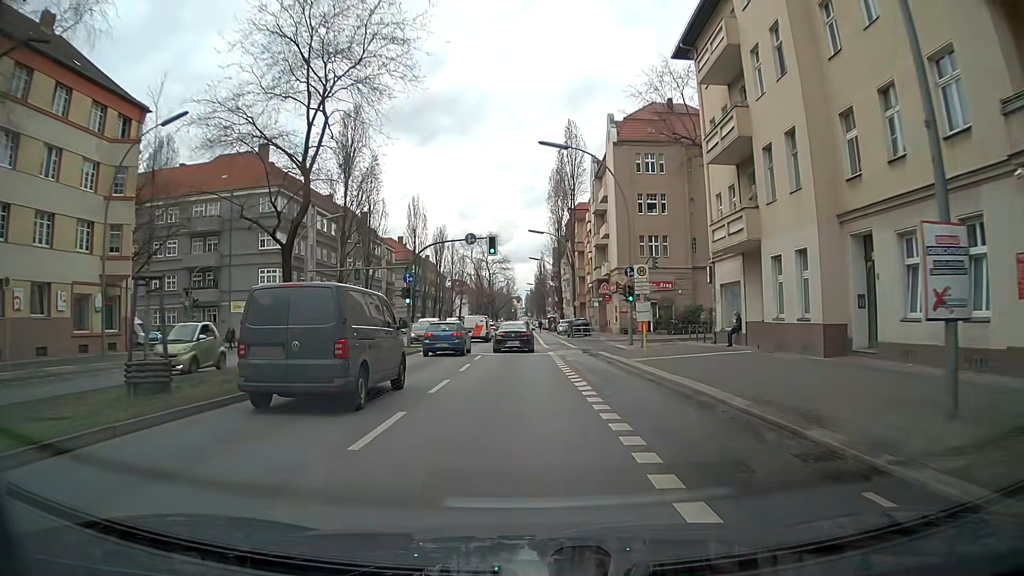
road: secondary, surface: asphalt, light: Day
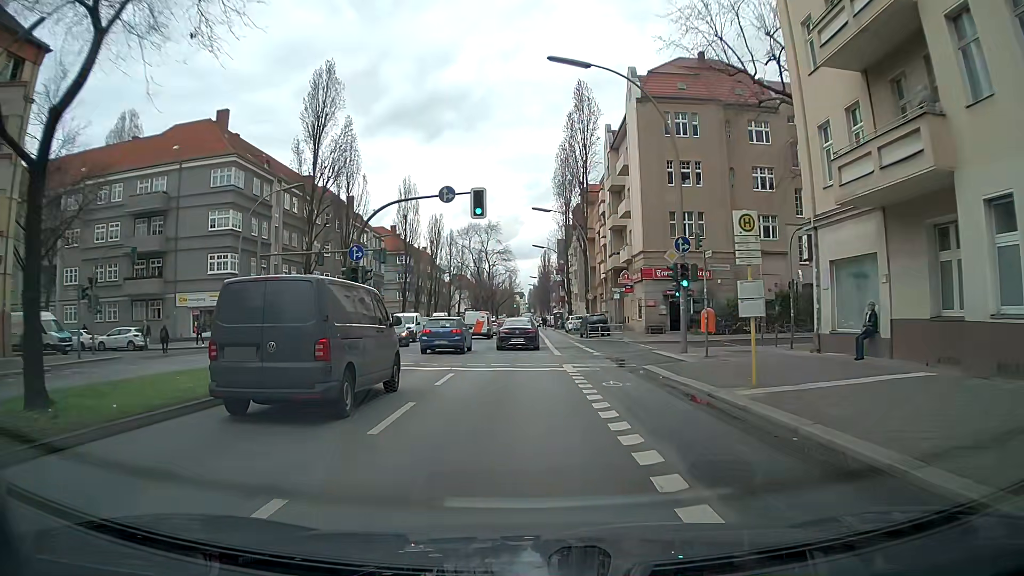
(+0.1, +11.2) m; 0°
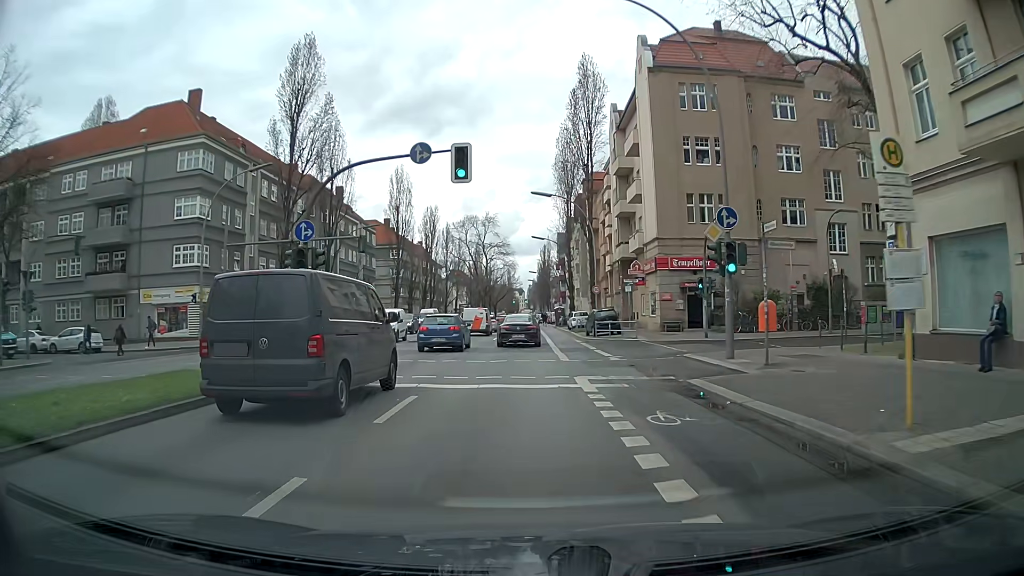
(0.0, +5.5) m; +1°
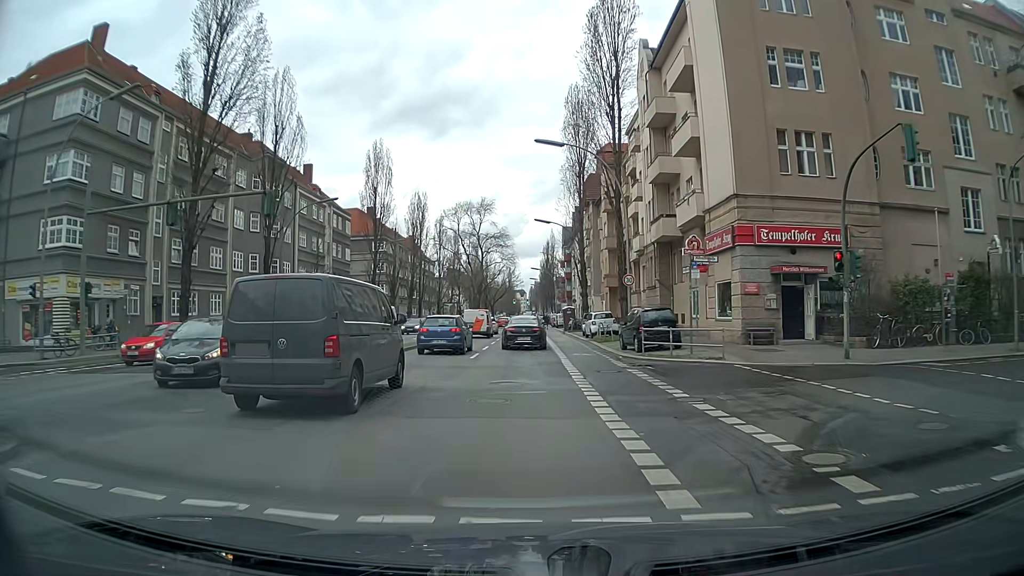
(-0.1, +15.4) m; -1°
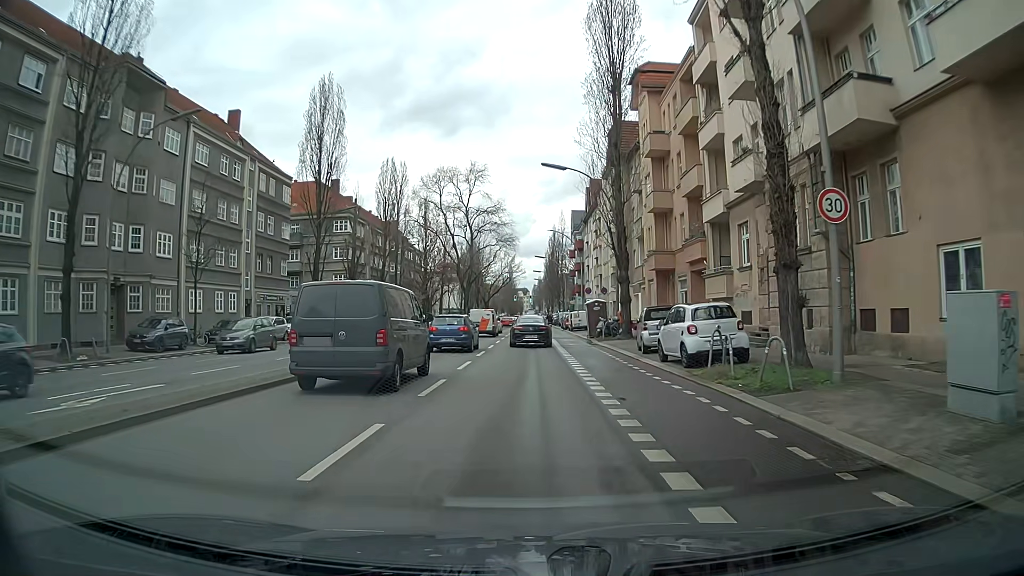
(0.0, +23.2) m; 0°
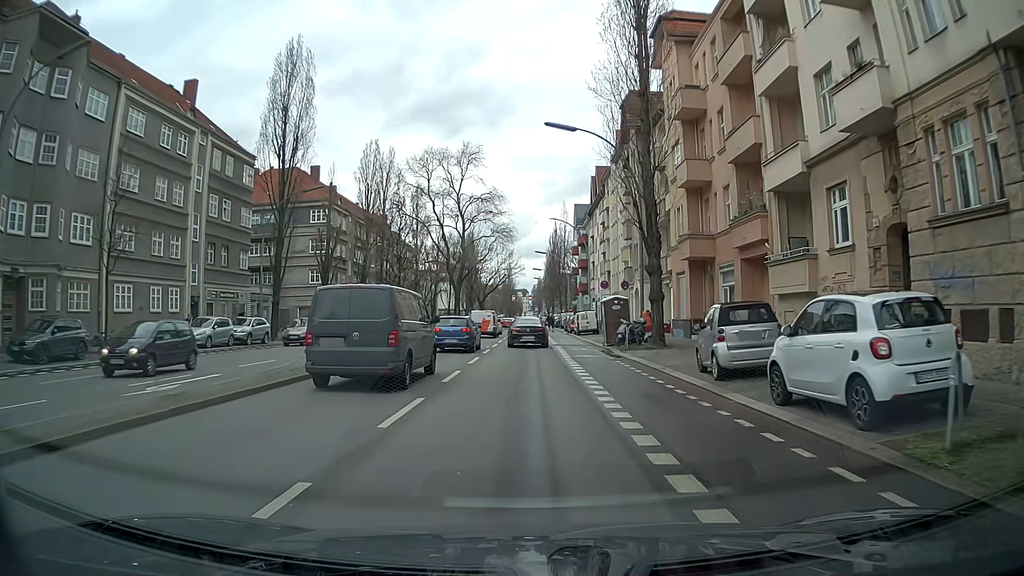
(-0.1, +9.1) m; -1°
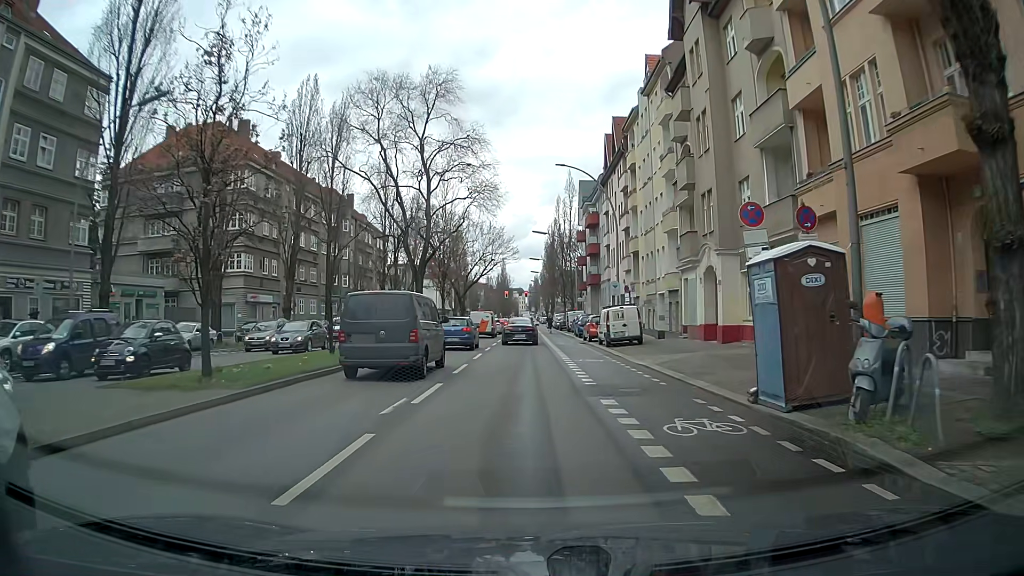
(+0.1, +21.5) m; +1°
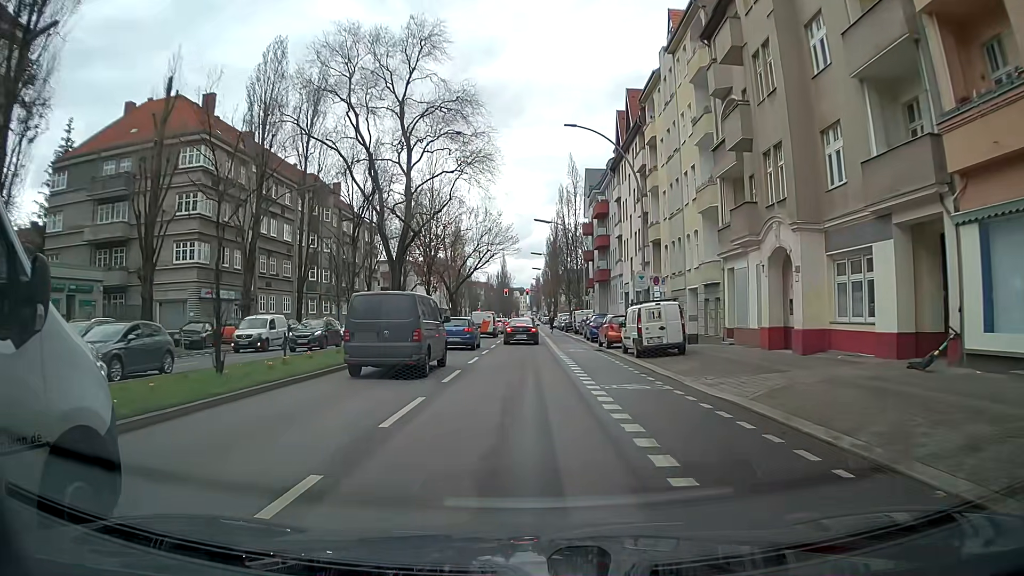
(-0.1, +8.4) m; -2°
(0, +10) (+1, +20) (+1, +30) (+1, +40) (+1, +50) (+2, +60) (+2, +70) (+2, +80) (+2, +90) (+2, +100) m
